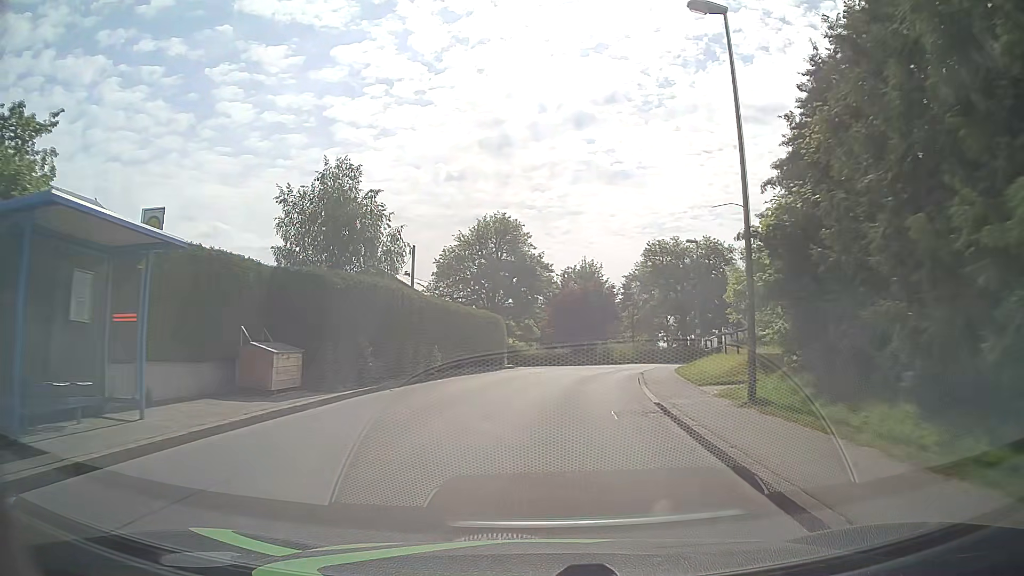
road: unclassified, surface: asphalt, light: Day
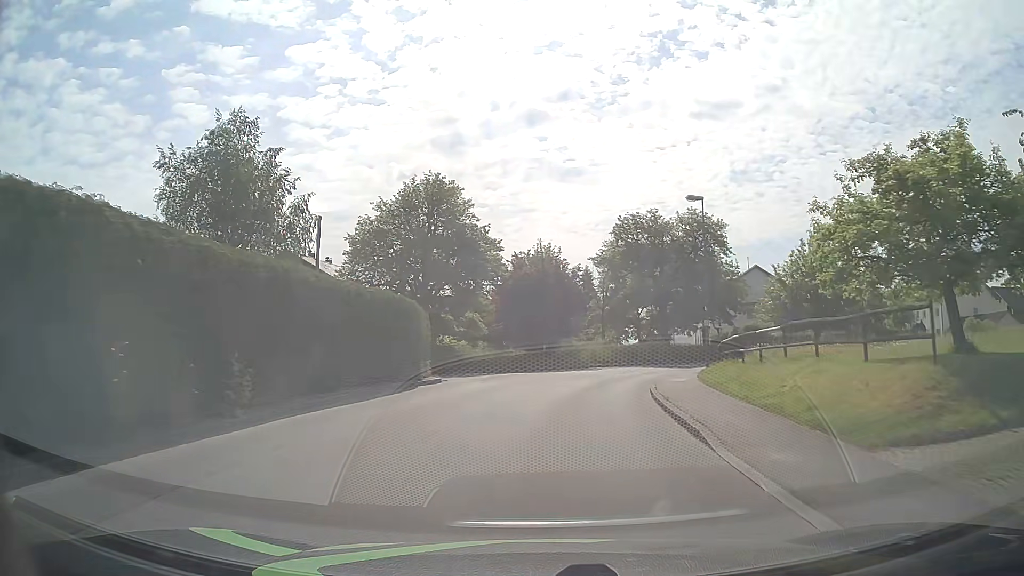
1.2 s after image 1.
(+0.4, +12.7) m; +4°
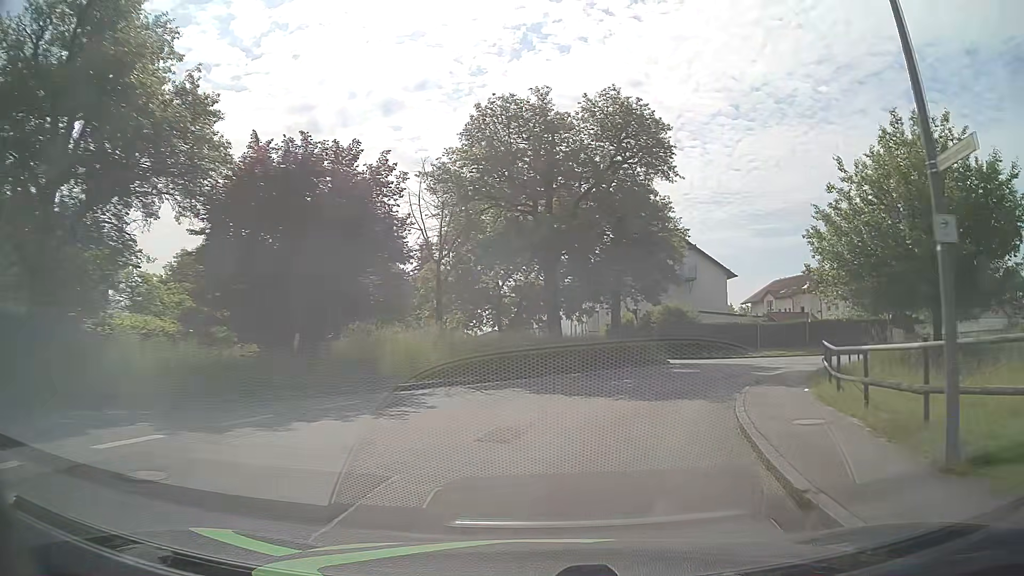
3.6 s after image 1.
(+2.5, +25.0) m; +13°
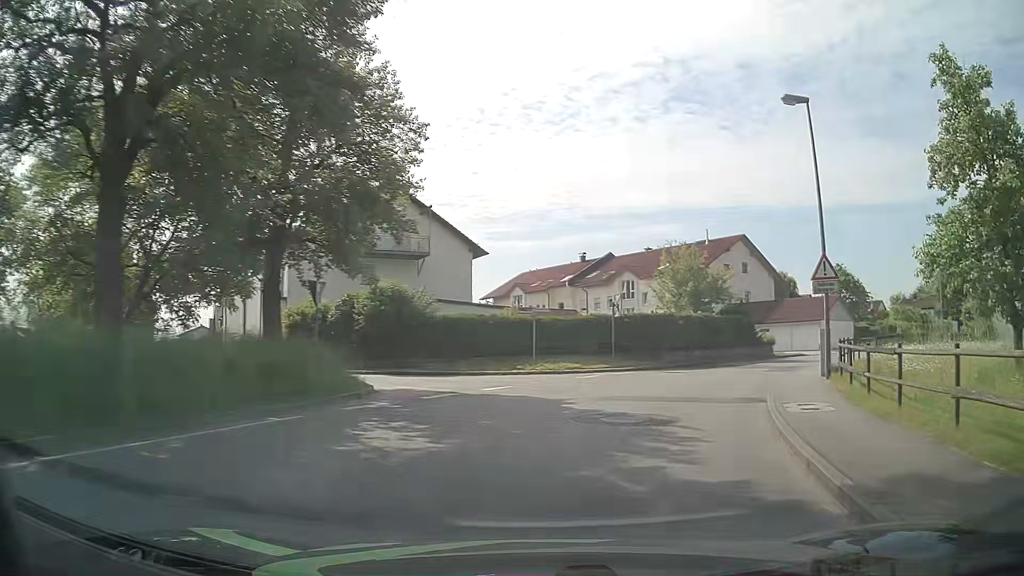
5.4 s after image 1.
(+3.4, +17.9) m; +23°
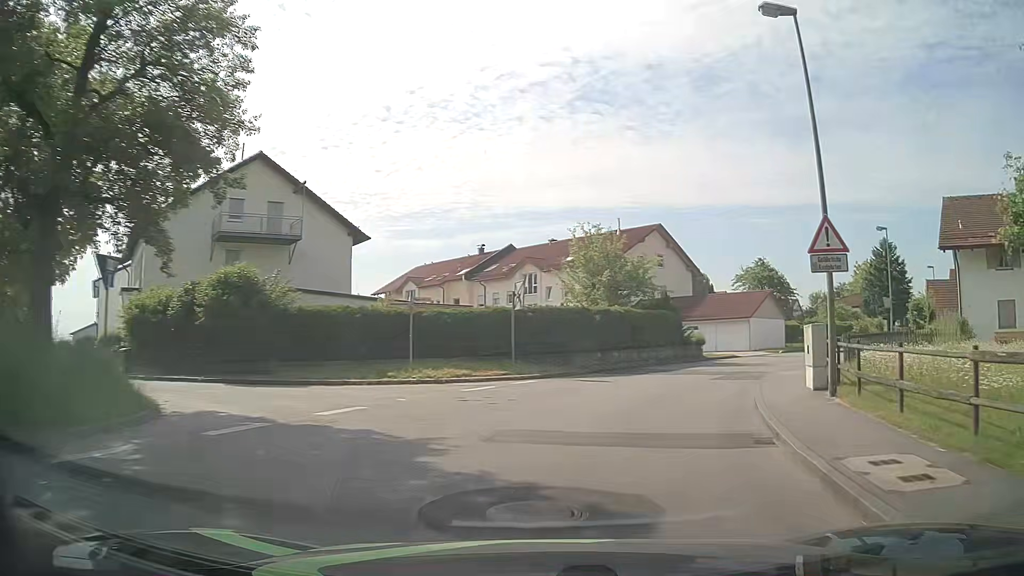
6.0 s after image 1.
(+0.5, +6.1) m; +9°
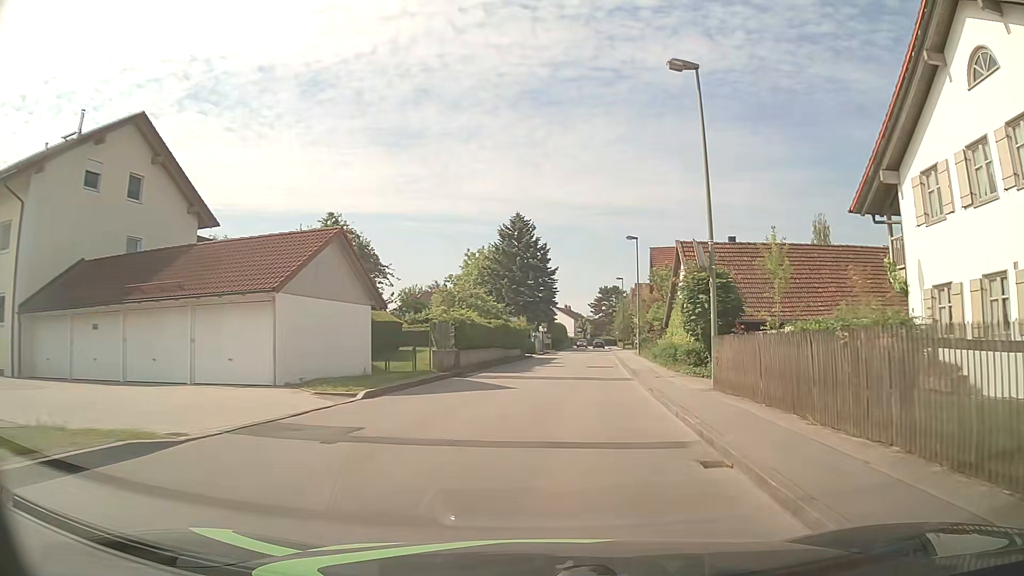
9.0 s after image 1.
(+9.8, +29.8) m; +35°
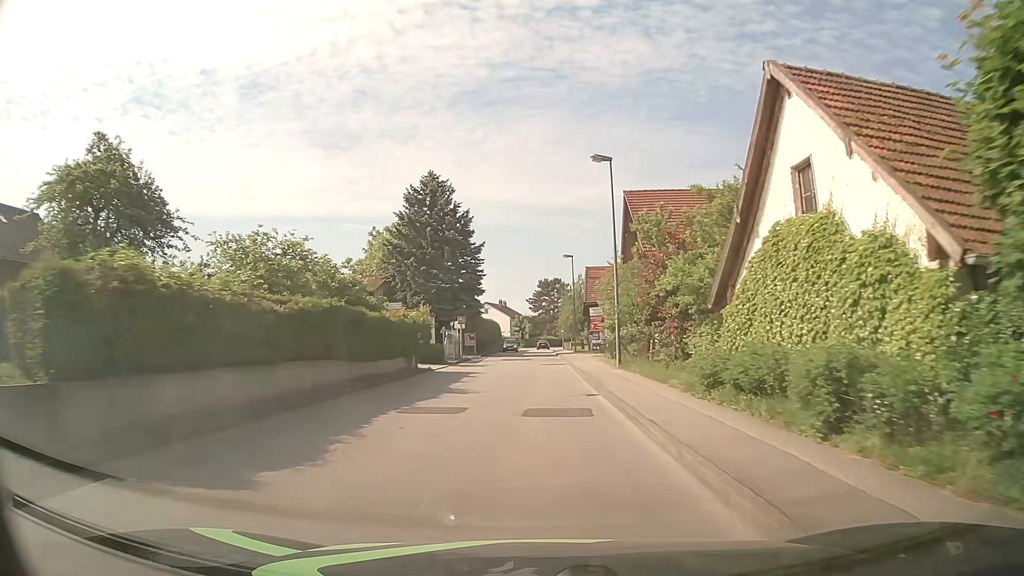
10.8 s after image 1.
(+1.3, +20.7) m; +5°
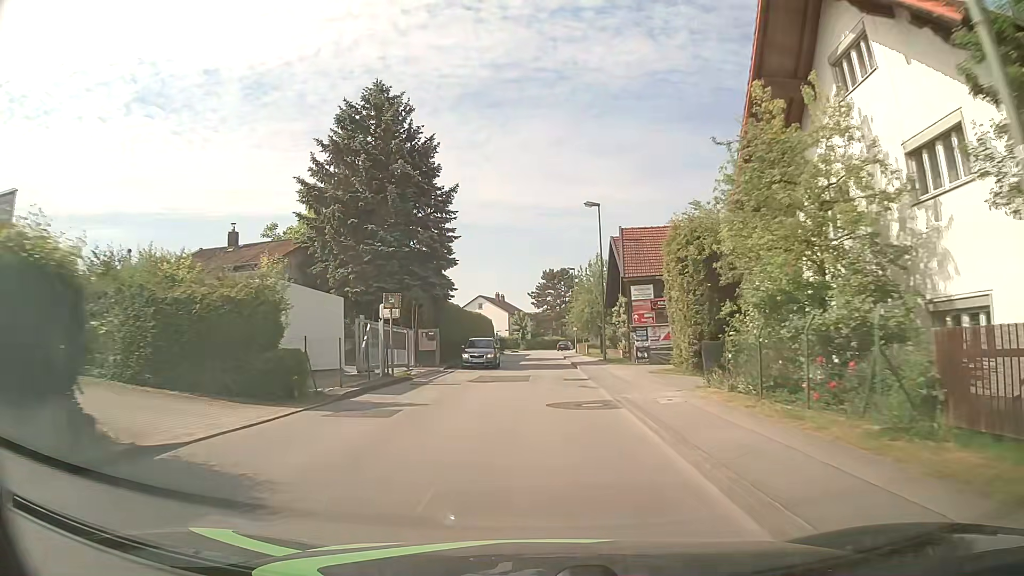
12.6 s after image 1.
(-0.3, +22.1) m; -1°
(0, +10) (0, +20) (0, +30) (0, +40) (0, +50) (0, +60) (0, +70) (+1, +80) (+2, +90) (+3, +100) m
